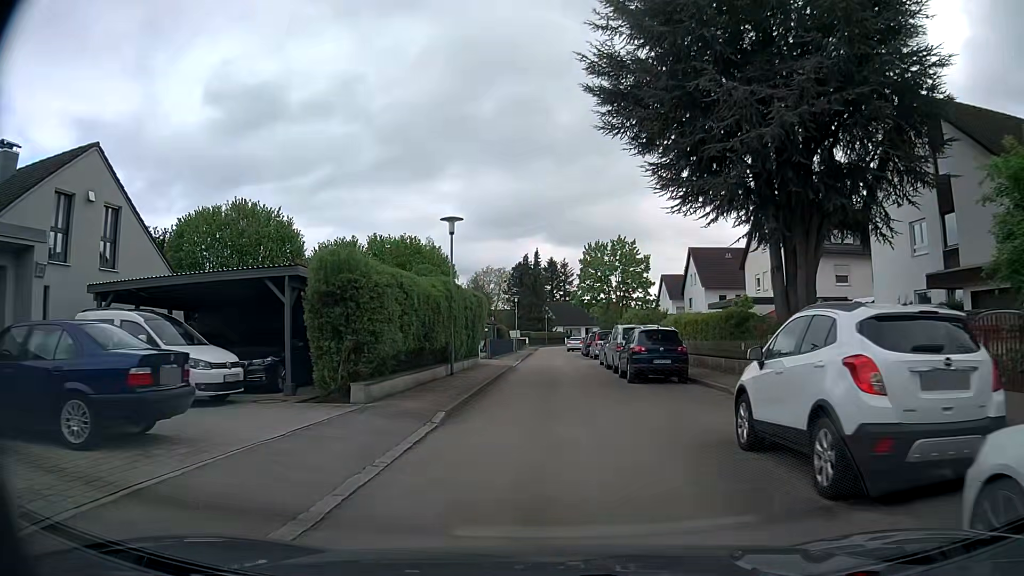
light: Day
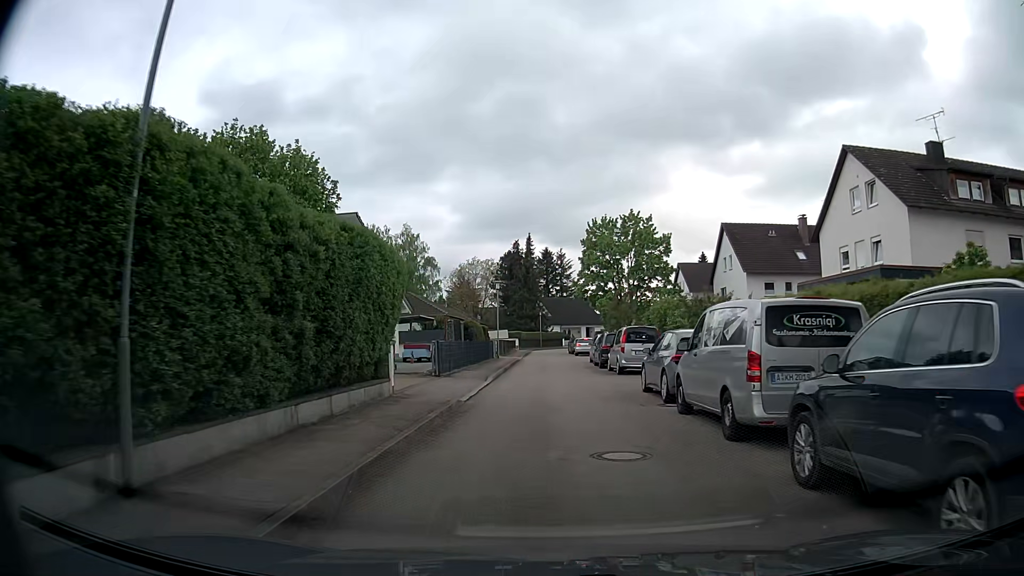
(+0.2, +17.0) m; 0°
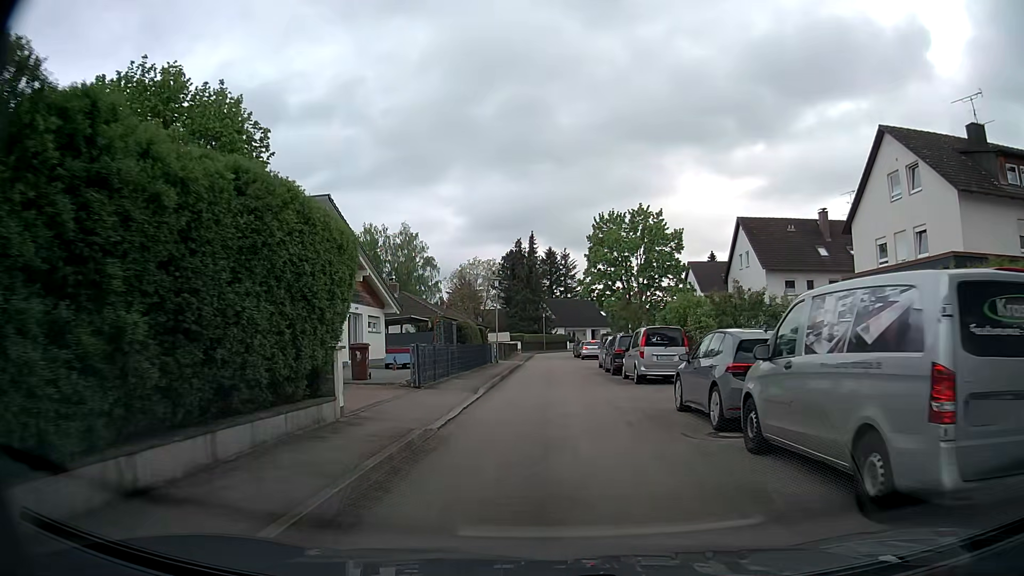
(0.0, +4.1) m; 0°
(0, +10) (0, +20) (0, +30) (0, +40) (+1, +50) (+1, +60) (+1, +70) (+2, +80) (+5, +89) (+12, +97) m
